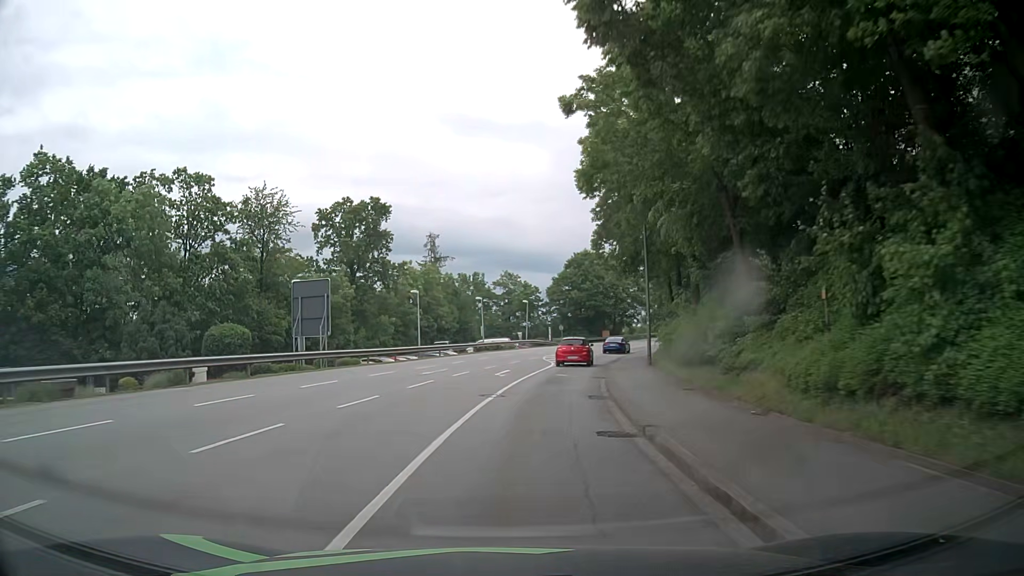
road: tertiary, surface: asphalt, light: Day
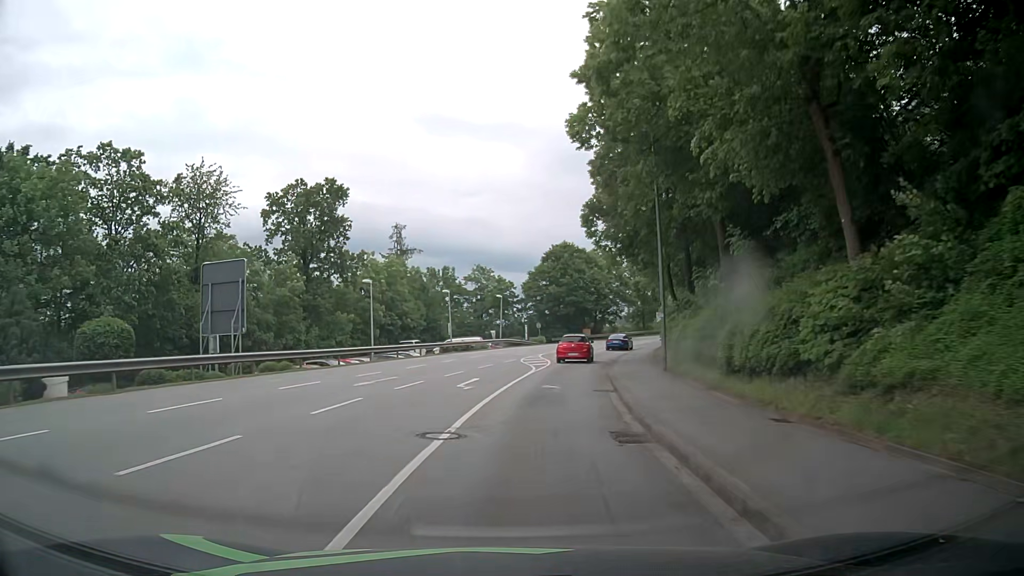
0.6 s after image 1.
(+0.2, +7.5) m; +3°
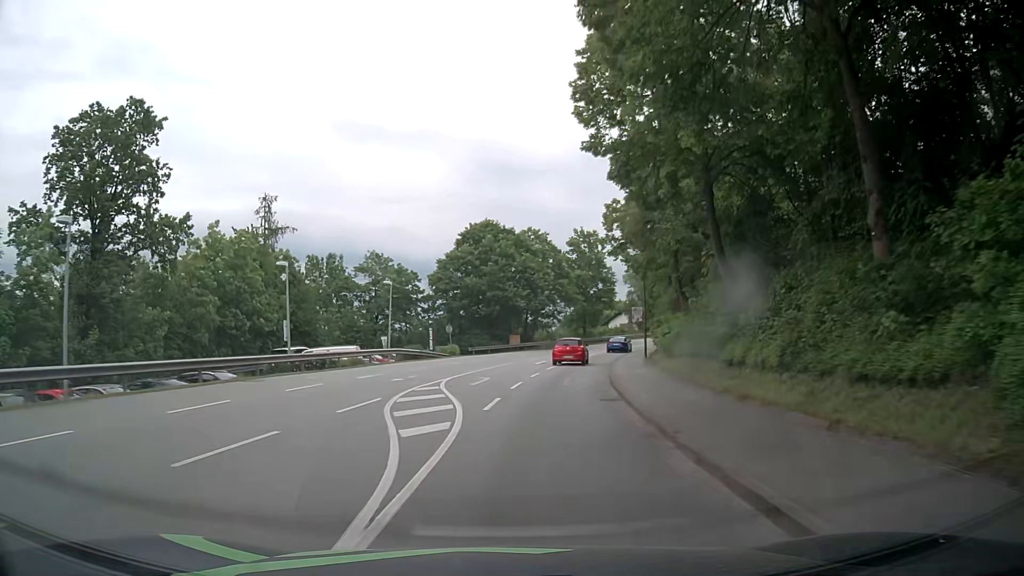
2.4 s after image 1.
(+1.2, +22.5) m; +7°
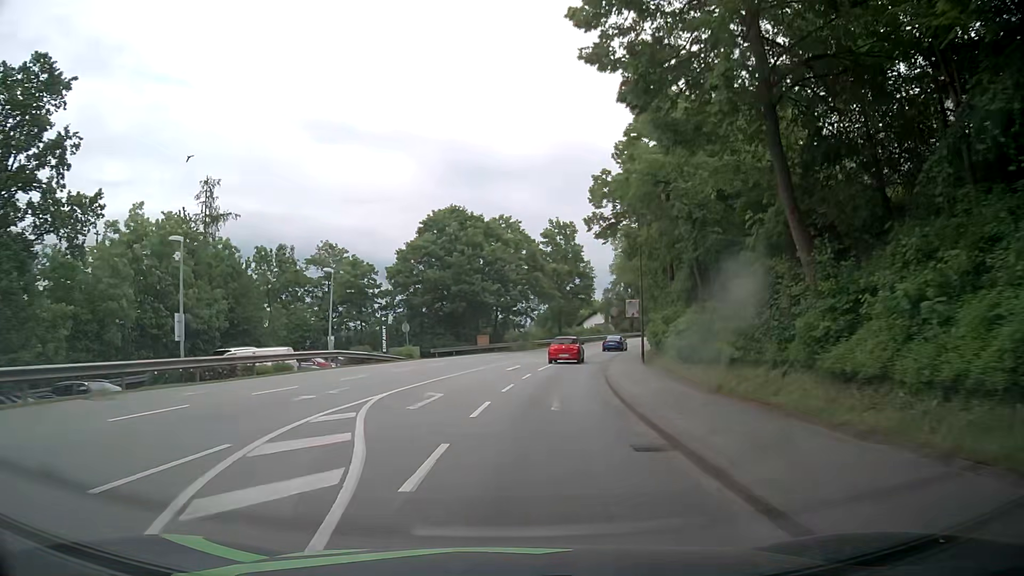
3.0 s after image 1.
(+0.1, +7.5) m; +2°
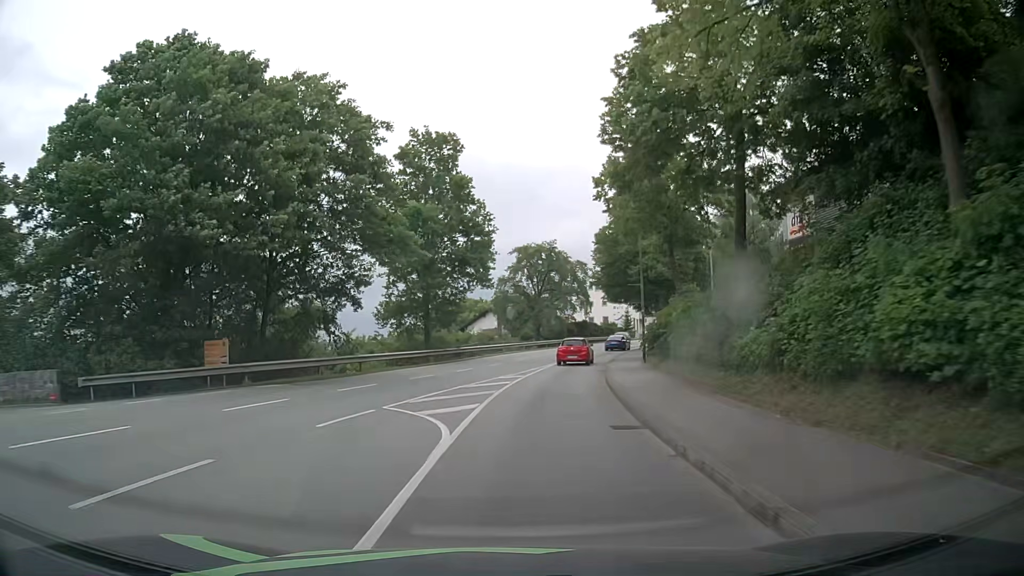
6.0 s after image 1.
(+3.7, +37.4) m; +11°
(0, +10) (+1, +20) (+2, +30) (+4, +40) (+6, +49) (+9, +59) (+12, +69) (+15, +78) (+19, +87) (+23, +96) m
